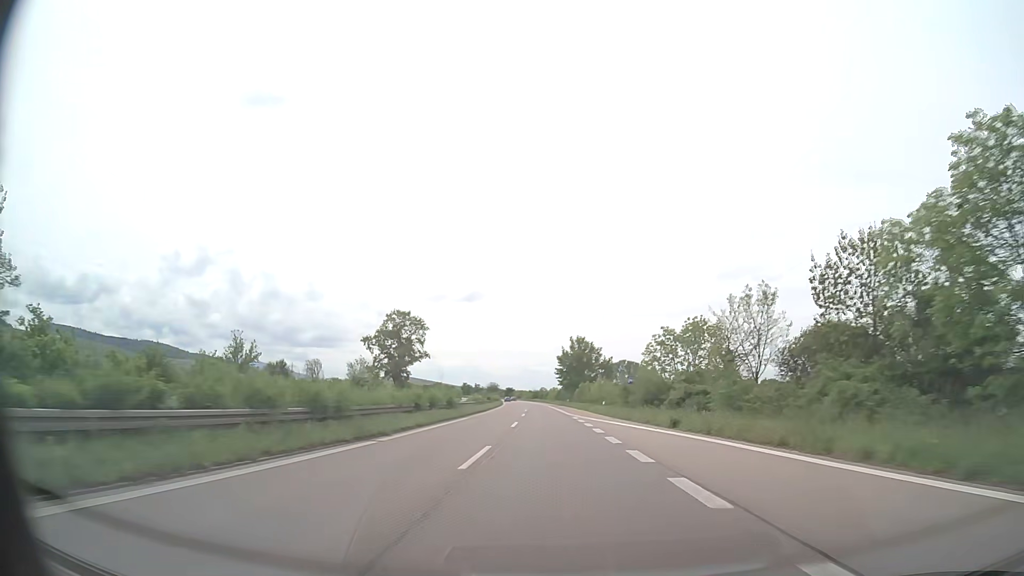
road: trunk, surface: asphalt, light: Day
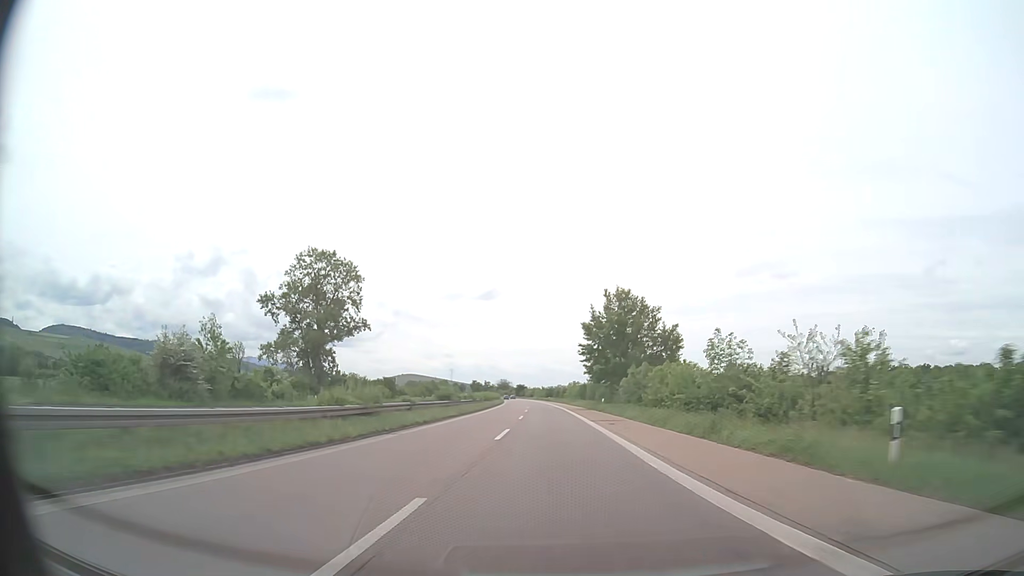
(-0.6, +47.5) m; -1°
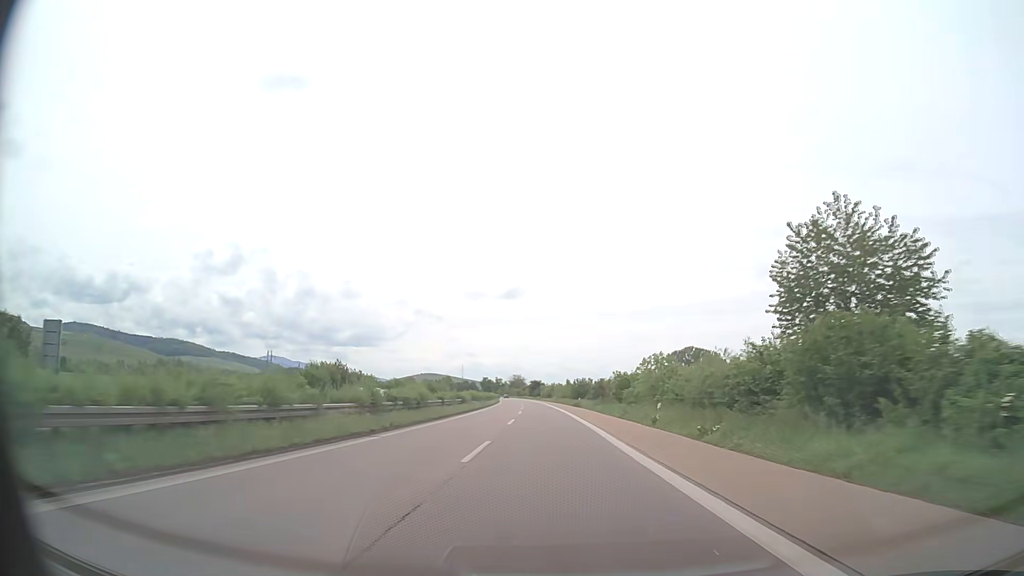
(-1.6, +79.2) m; -2°
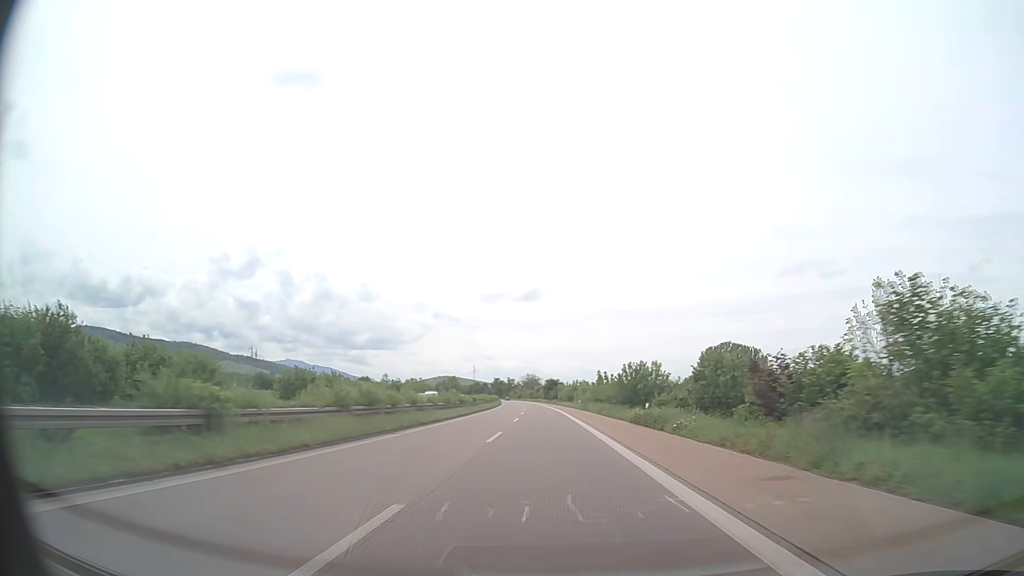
(-0.6, +47.5) m; -1°
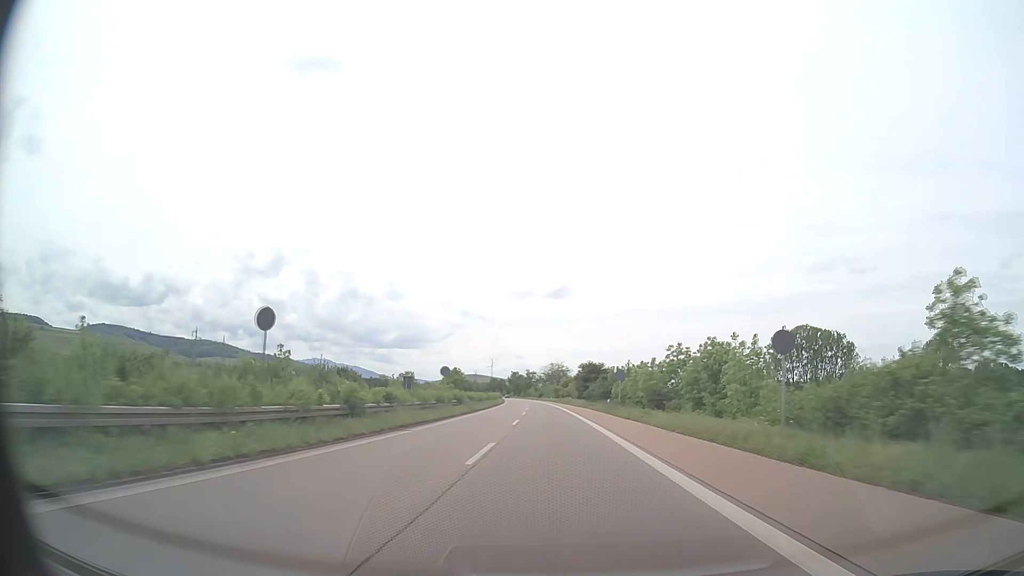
(-1.9, +79.1) m; -3°
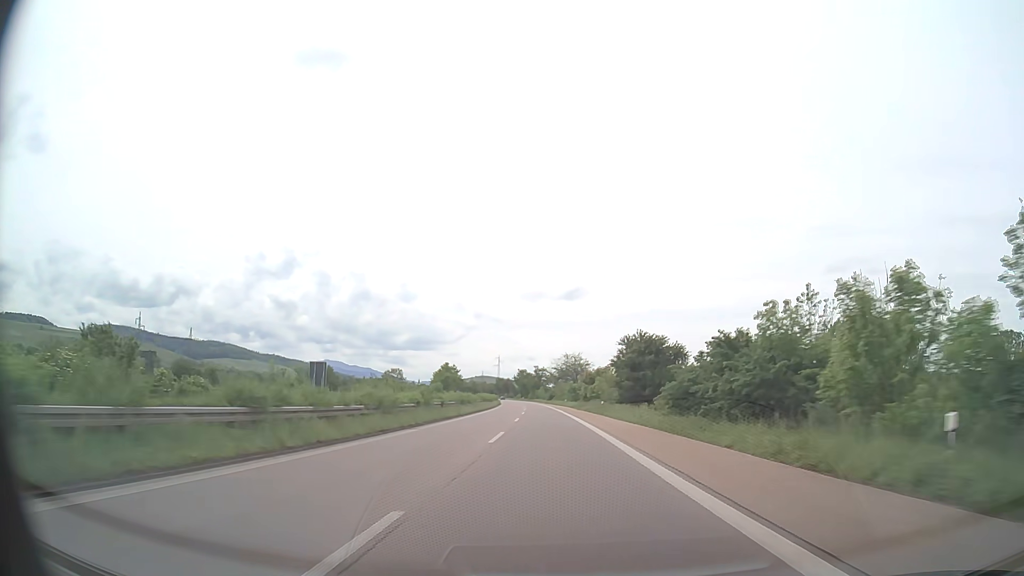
(-0.4, +47.4) m; -1°
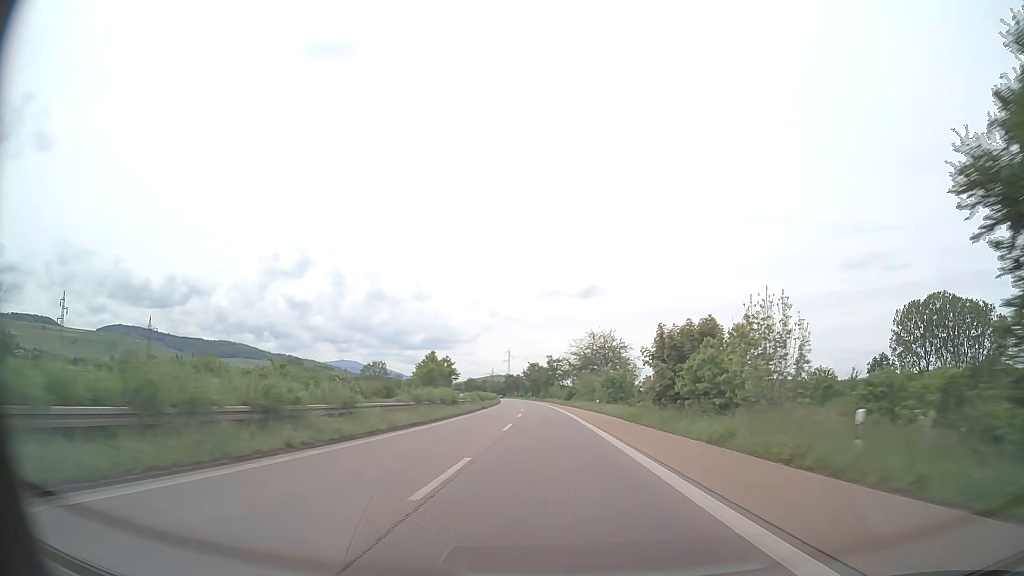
(-0.5, +47.4) m; -1°
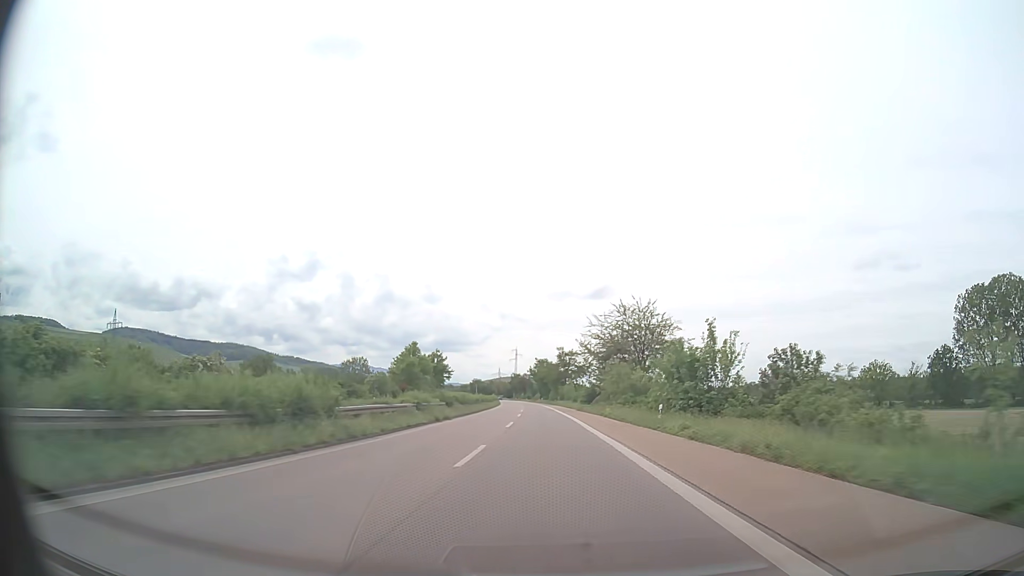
(-0.2, +31.6) m; -1°
(0, +10) (0, +20) (0, +30) (0, +40) (-1, +50) (-1, +60) (-1, +70) (-2, +80) (-2, +90) (-3, +100) m
